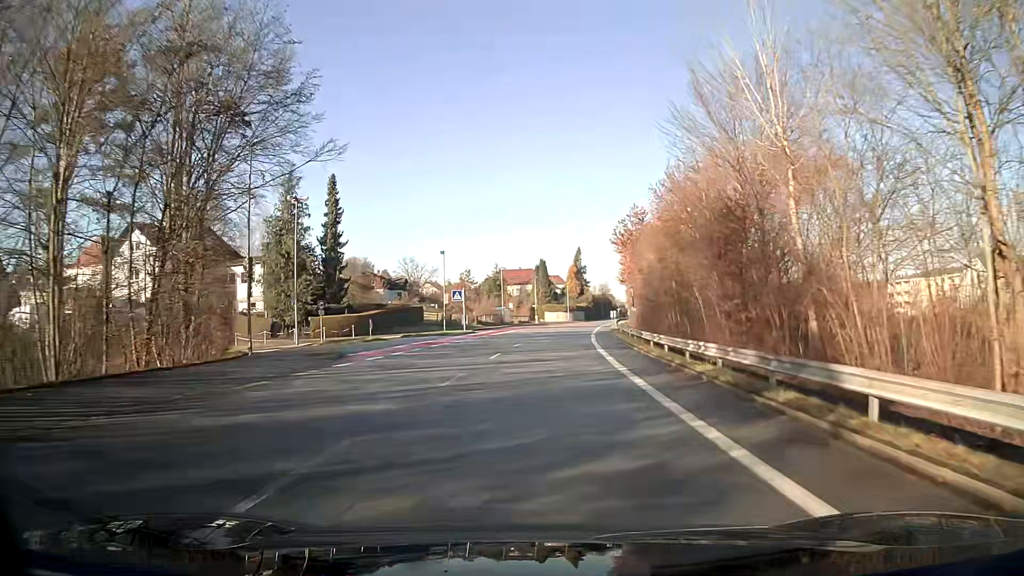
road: unclassified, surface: asphalt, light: Day
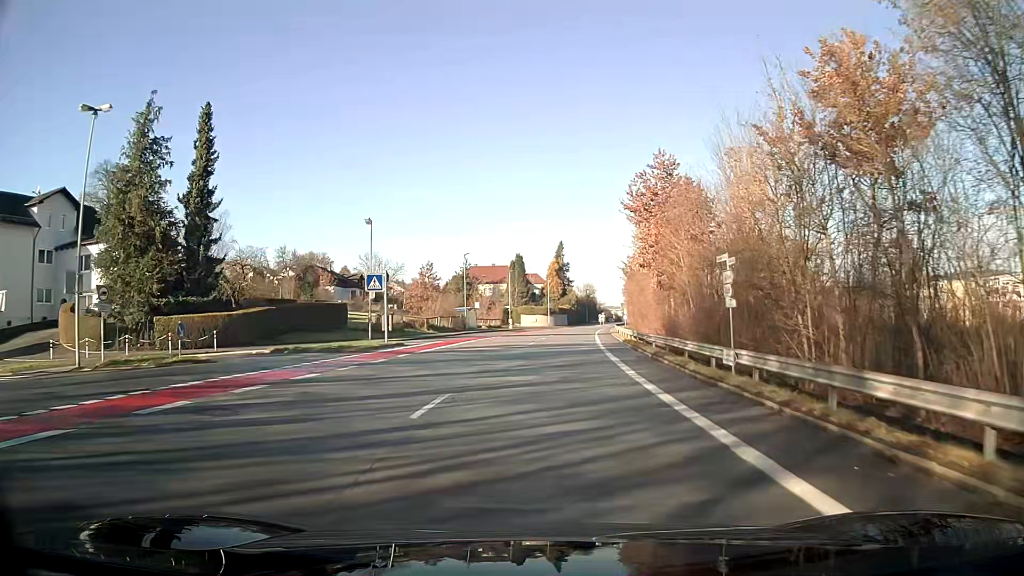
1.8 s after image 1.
(+0.4, +22.8) m; +2°
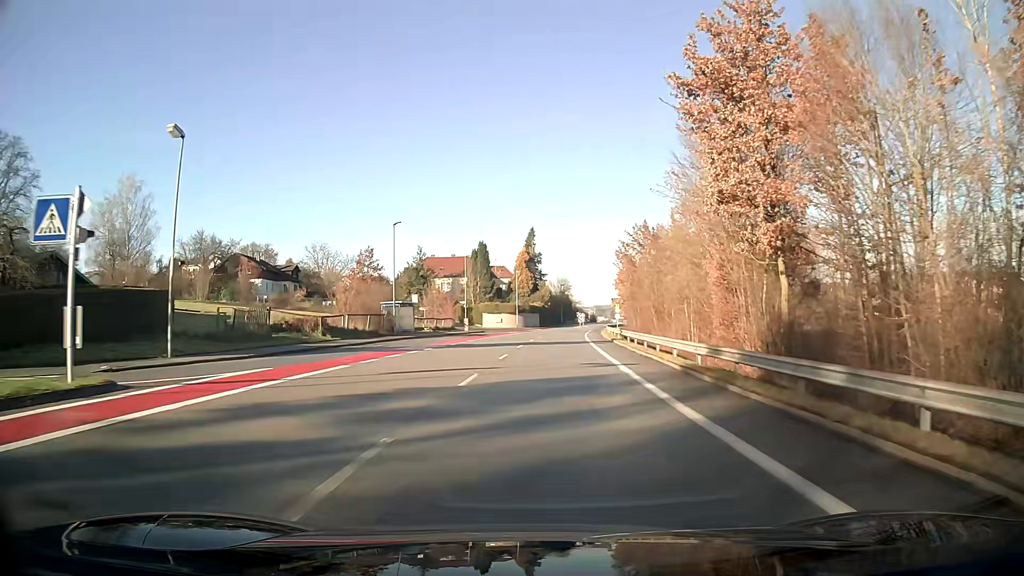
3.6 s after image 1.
(+0.5, +23.0) m; +2°
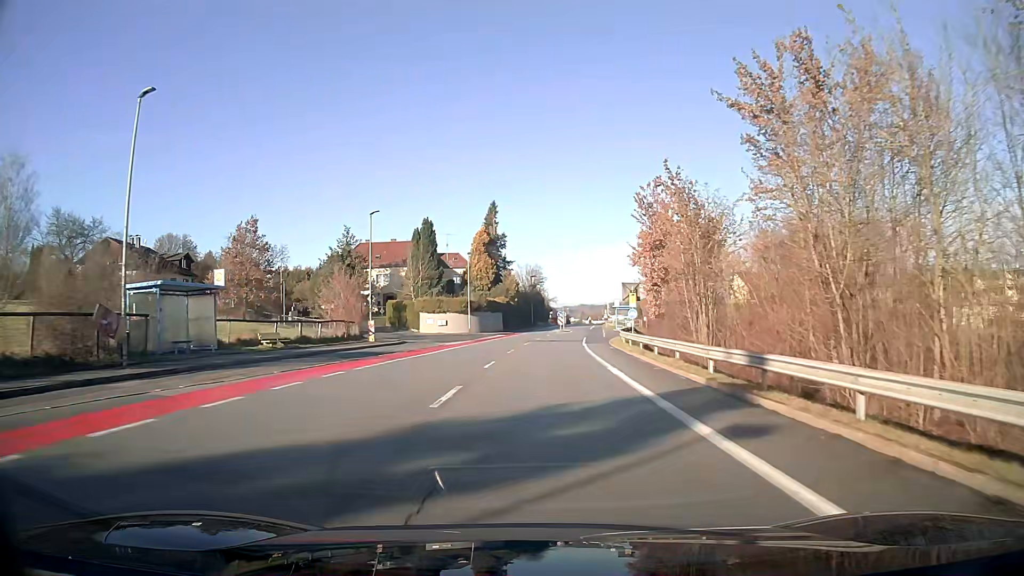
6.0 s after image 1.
(+0.7, +30.9) m; +3°
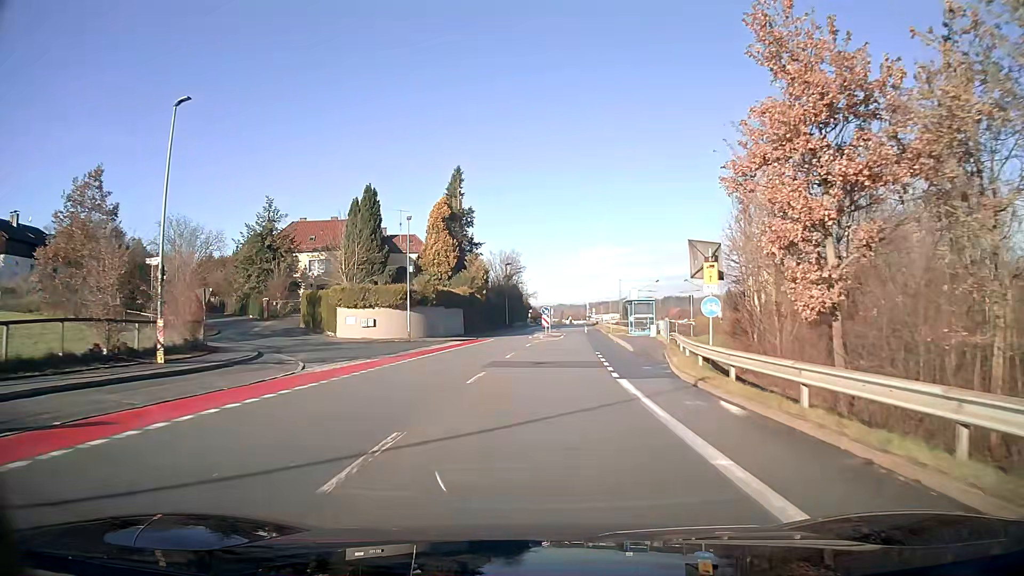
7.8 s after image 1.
(+0.4, +23.0) m; +2°
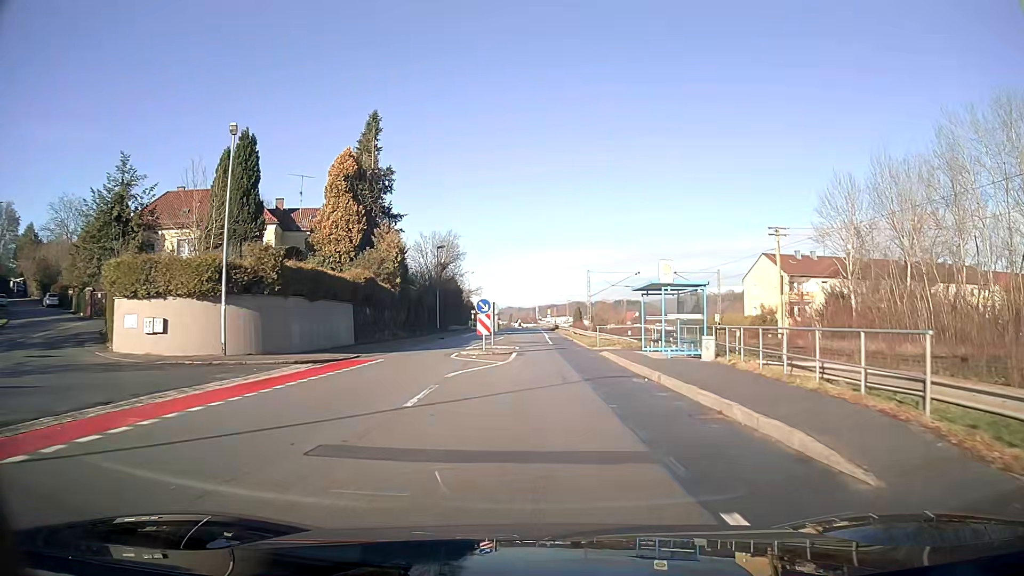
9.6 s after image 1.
(+0.8, +22.1) m; +5°
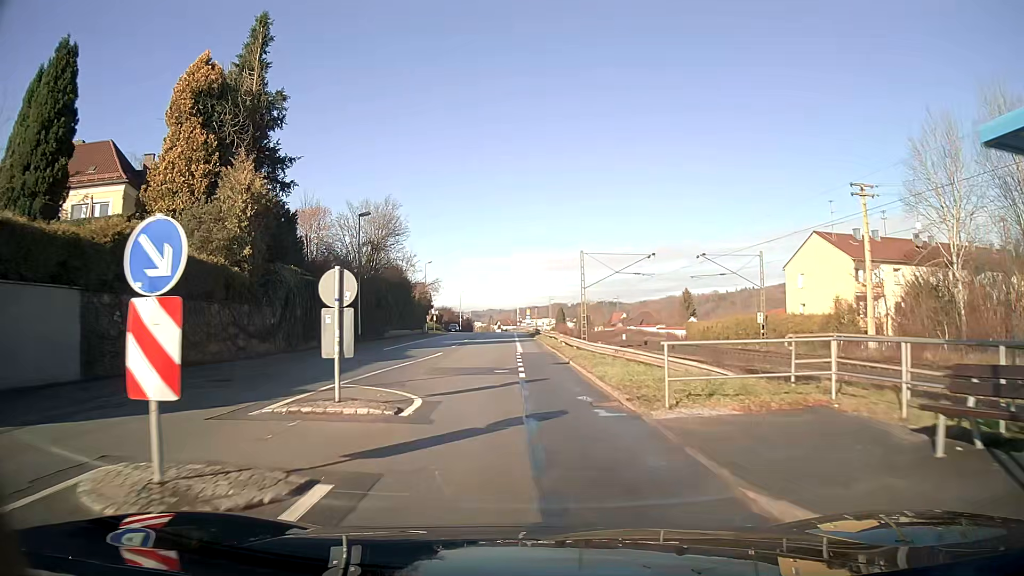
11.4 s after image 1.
(+0.4, +21.3) m; 0°
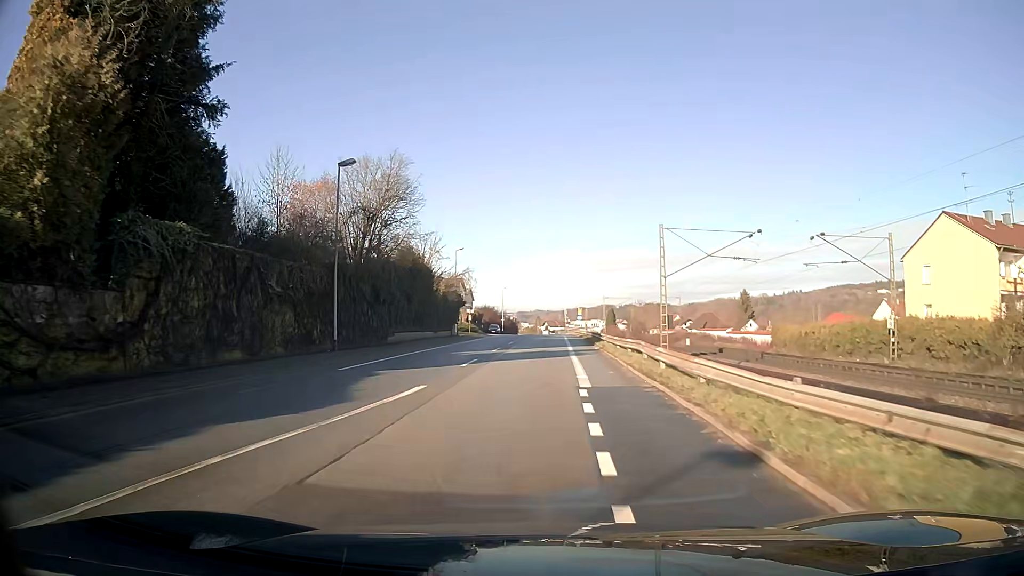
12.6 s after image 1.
(-0.4, +14.4) m; -3°
(0, +10) (0, +20) (0, +30) (+1, +40) (+1, +50) (+1, +60) (+2, +70) (+2, +80) (+3, +90) (+3, +100) m
